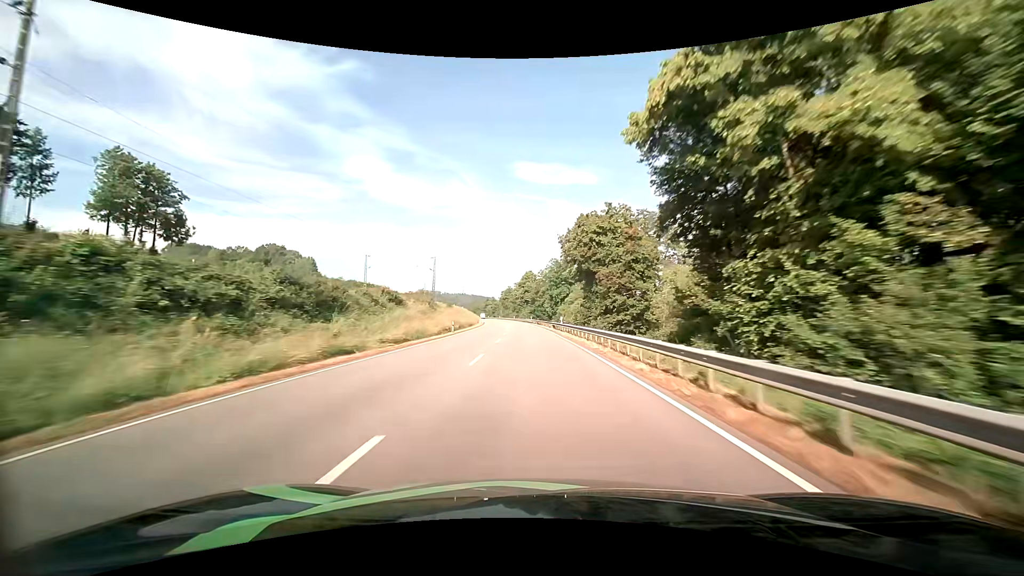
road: primary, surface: asphalt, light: Day
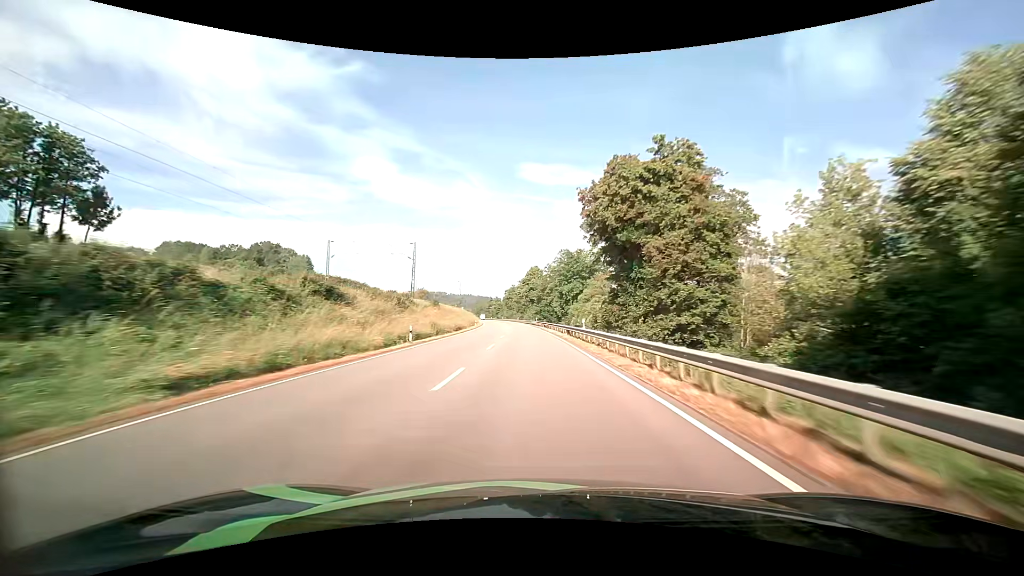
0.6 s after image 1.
(-0.1, +16.6) m; -1°
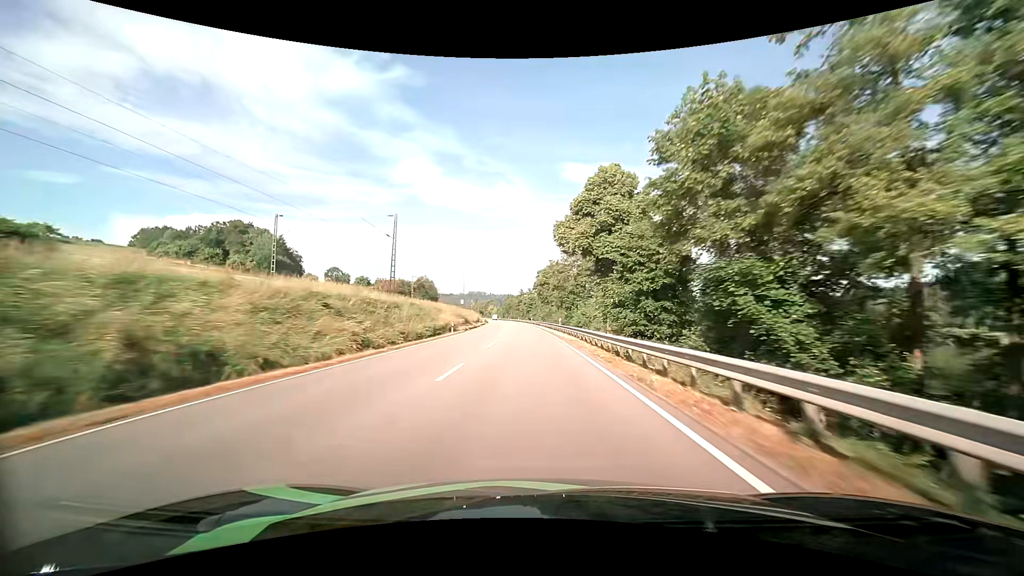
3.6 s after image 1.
(-3.3, +83.4) m; -5°
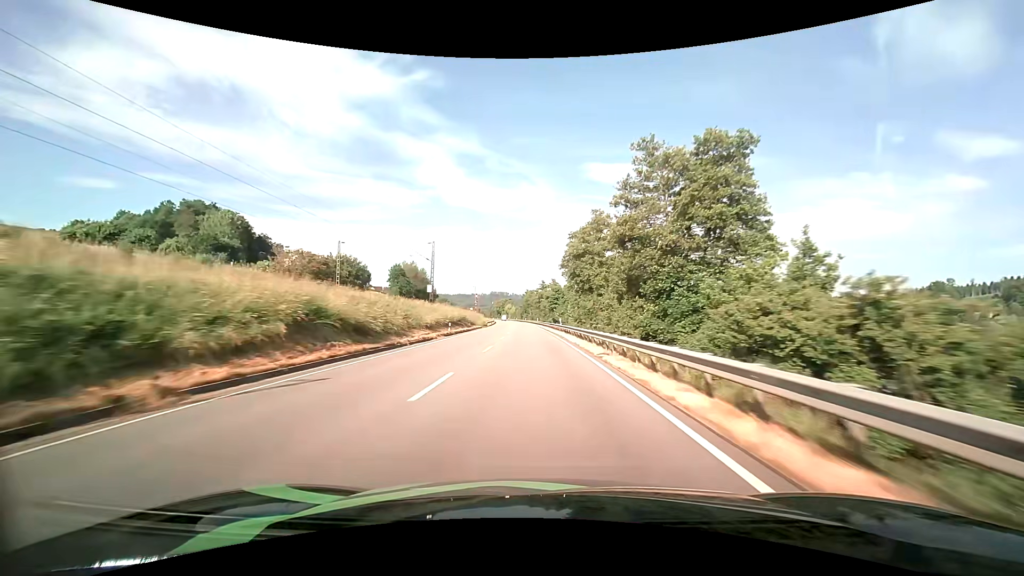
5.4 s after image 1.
(-1.2, +51.1) m; -3°
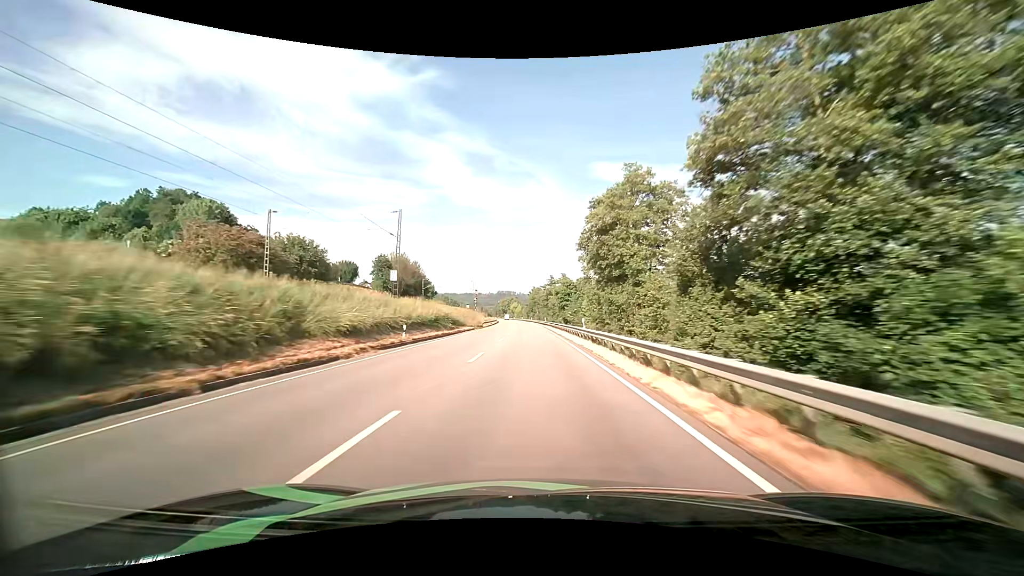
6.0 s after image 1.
(-0.1, +17.2) m; -1°
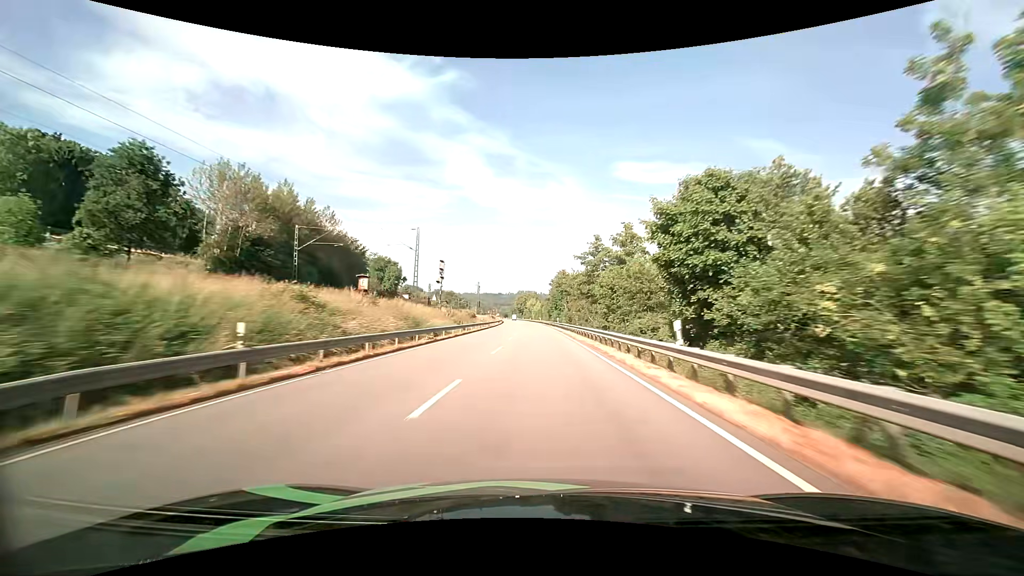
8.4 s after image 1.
(-1.6, +69.0) m; -3°
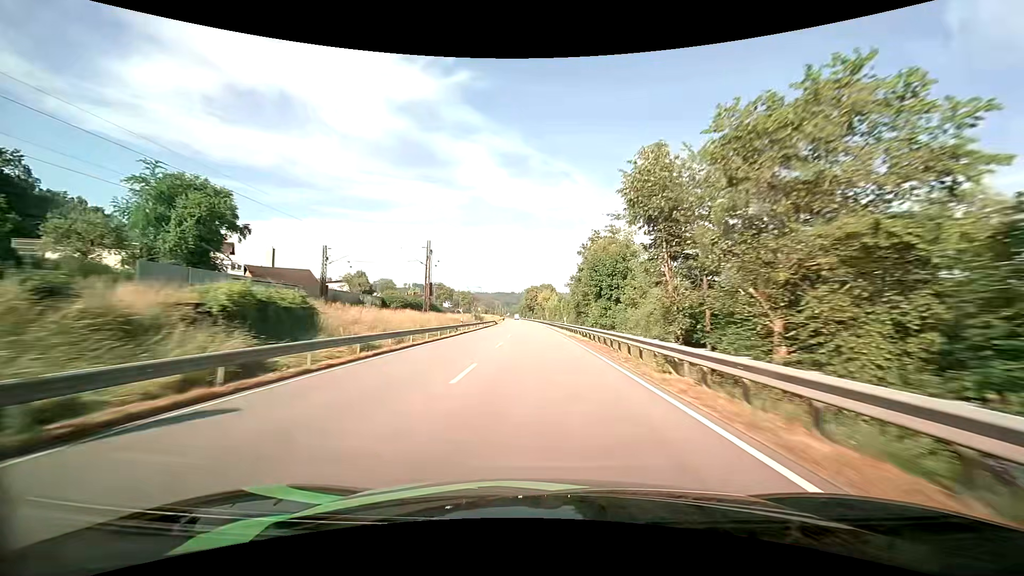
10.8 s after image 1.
(-0.4, +69.1) m; -1°
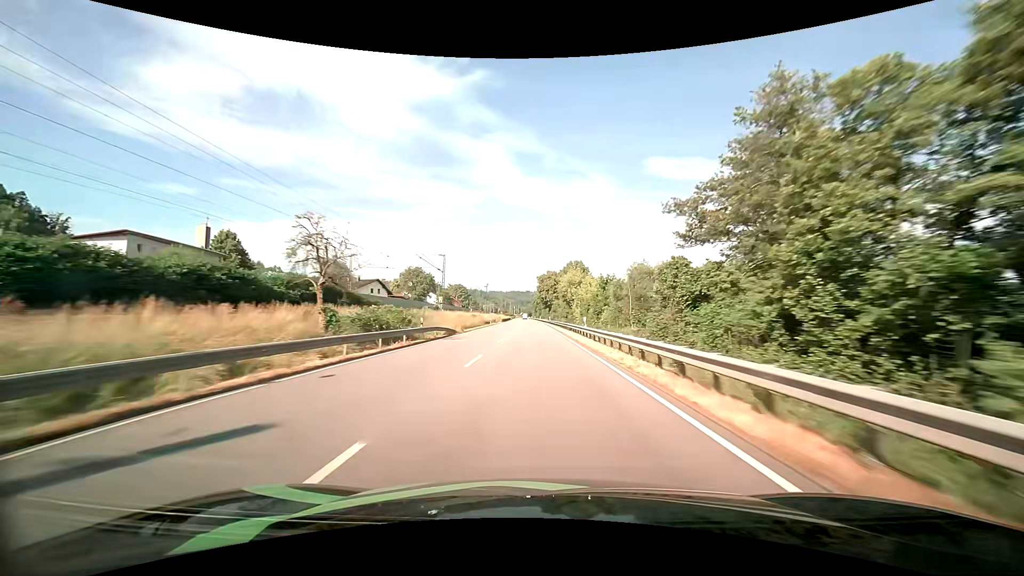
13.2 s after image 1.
(-1.3, +69.4) m; -2°
(0, +10) (0, +20) (0, +30) (0, +40) (0, +50) (-1, +60) (-1, +70) (-1, +80) (-1, +90) (-2, +100) m
